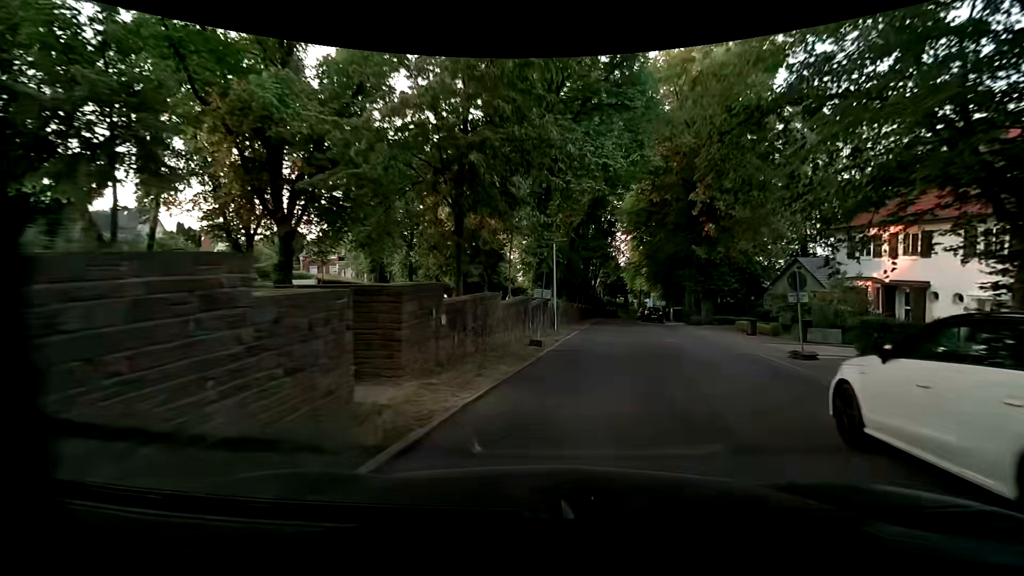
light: Day
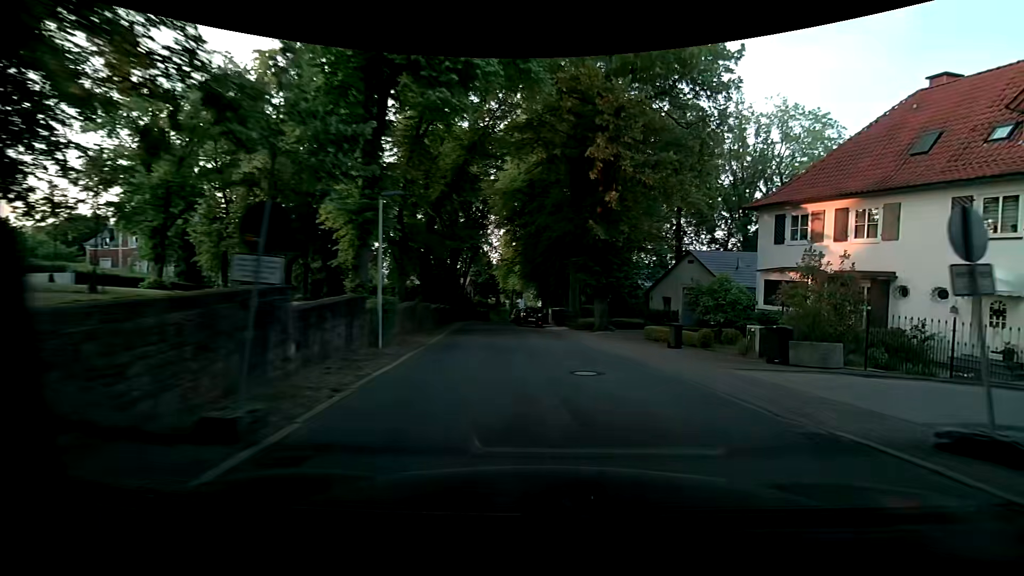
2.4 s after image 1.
(+1.2, +10.8) m; +15°
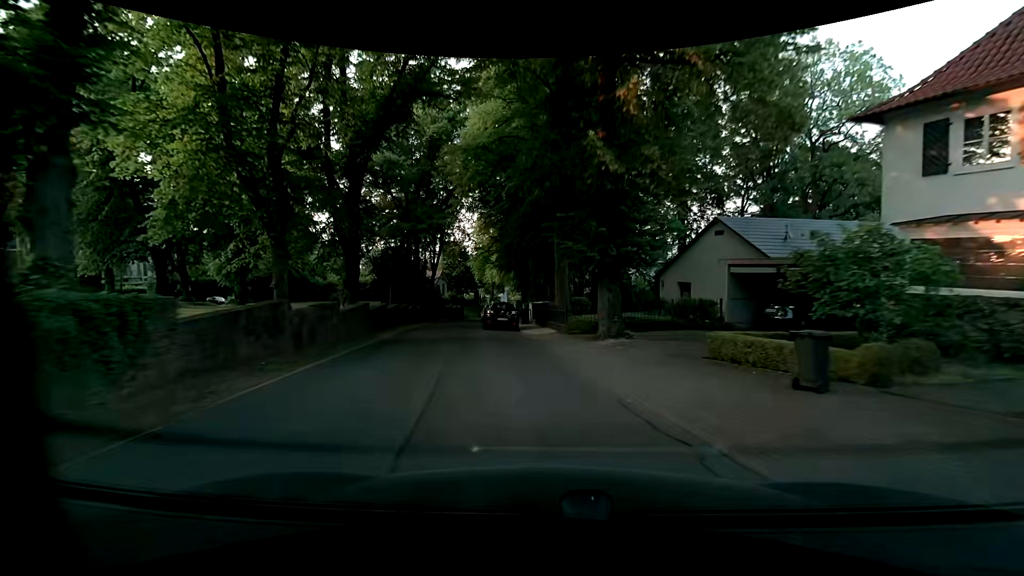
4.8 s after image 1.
(+0.6, +10.9) m; +4°
